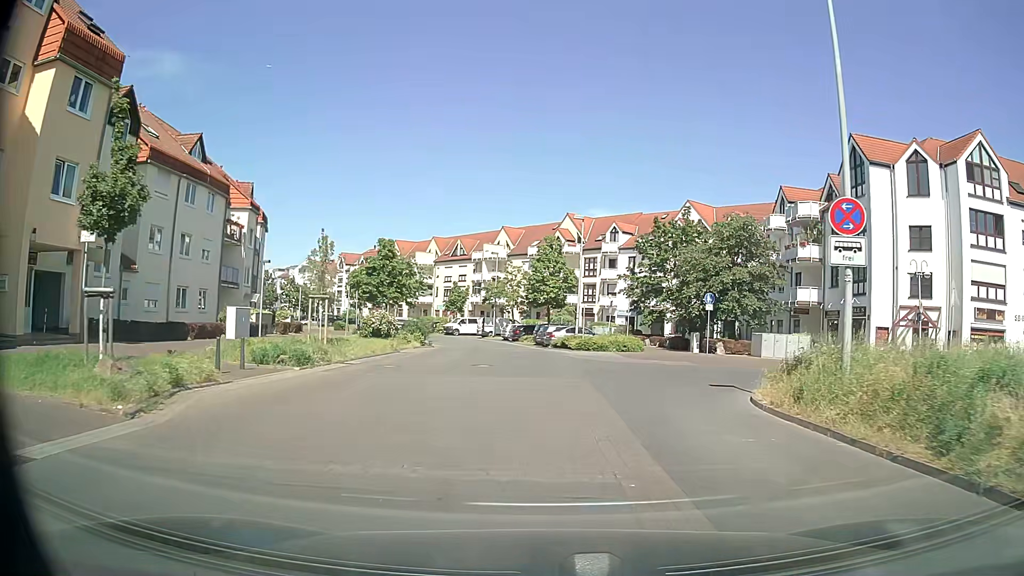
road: residential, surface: asphalt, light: Day
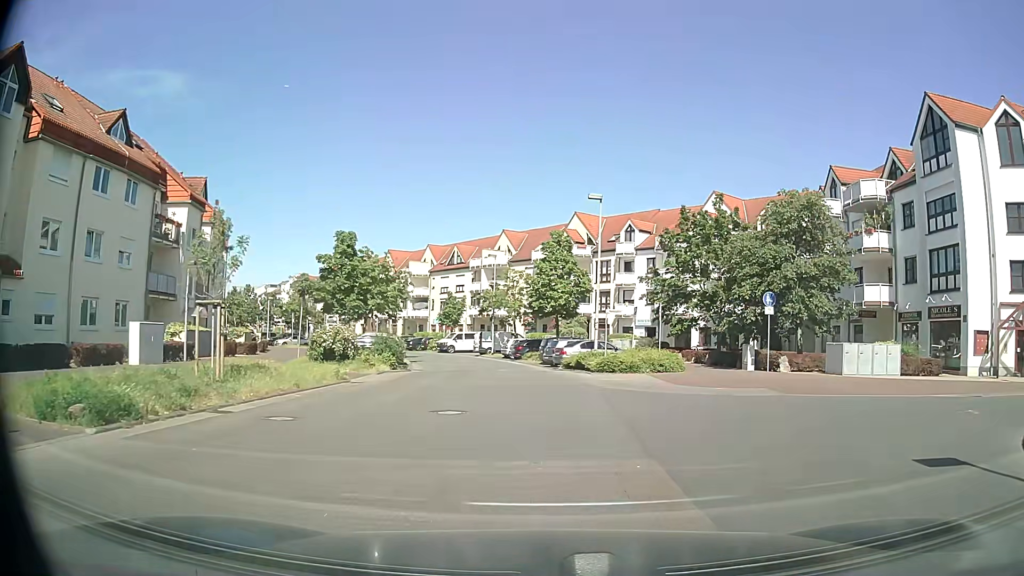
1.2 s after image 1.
(0.0, +9.2) m; +1°
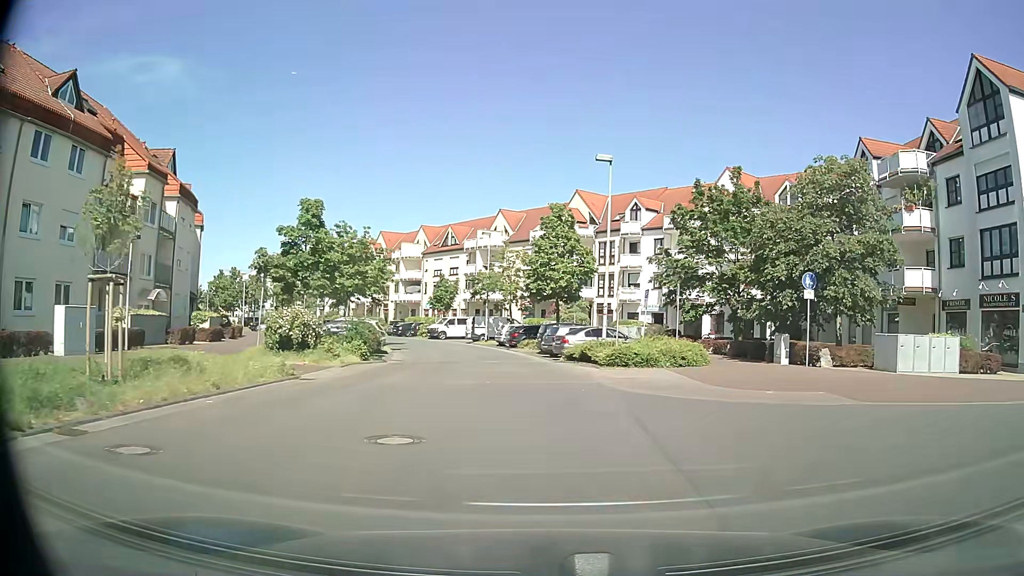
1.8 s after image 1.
(-0.1, +4.6) m; -2°
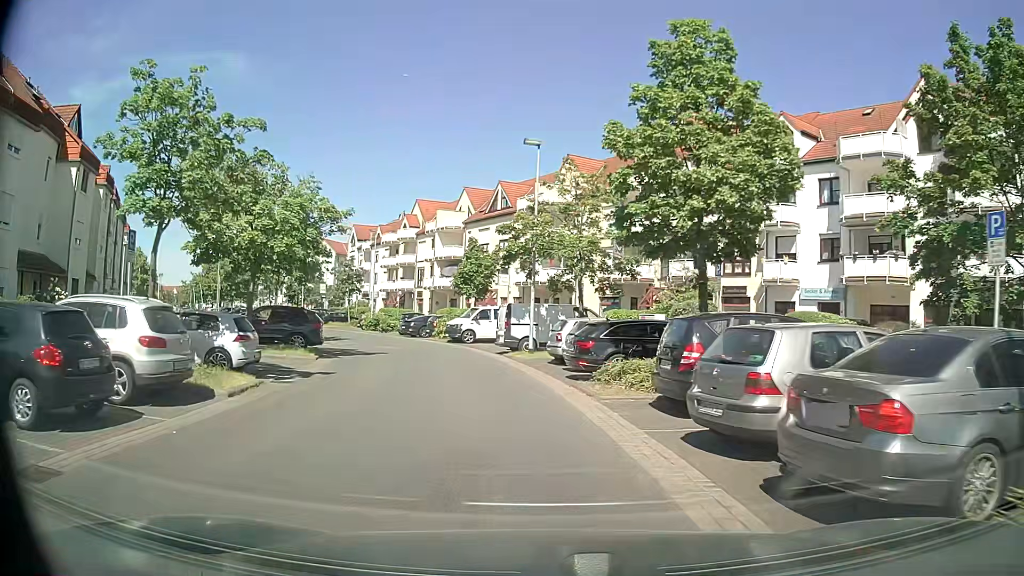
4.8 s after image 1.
(-0.4, +23.6) m; -5°
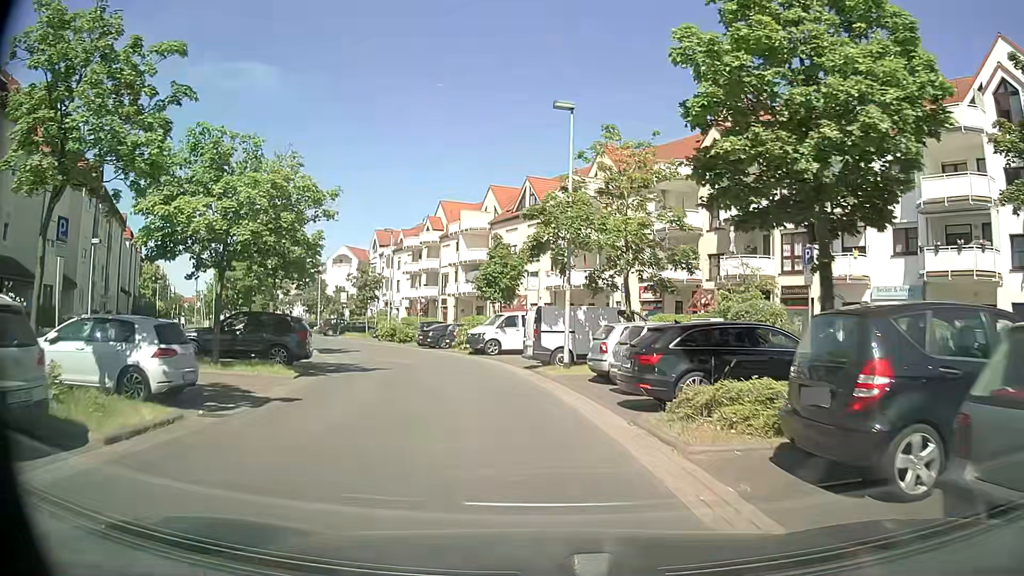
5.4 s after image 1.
(-0.2, +4.8) m; -4°
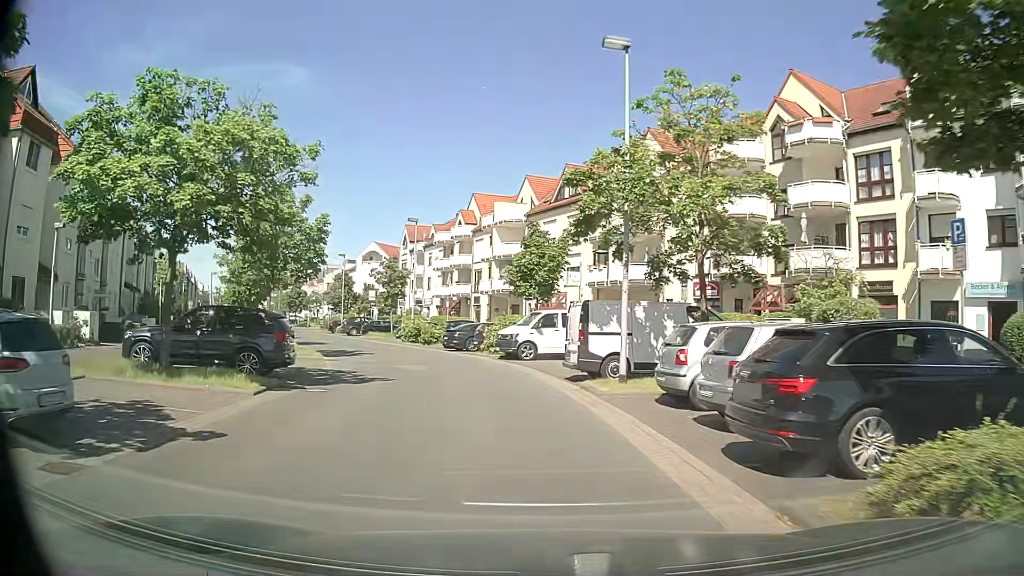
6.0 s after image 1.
(-0.1, +4.8) m; -3°
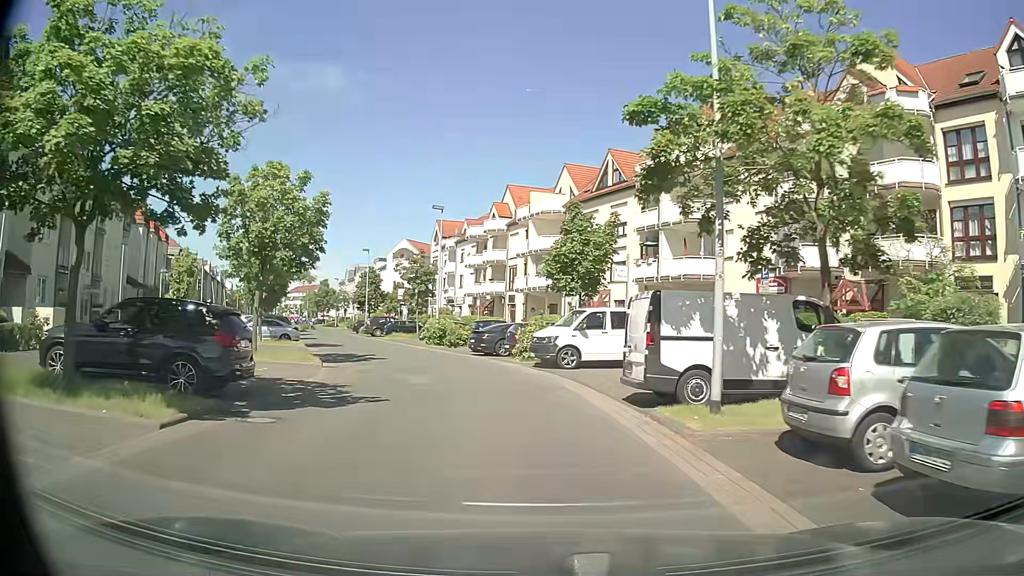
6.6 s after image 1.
(-0.1, +4.8) m; -3°
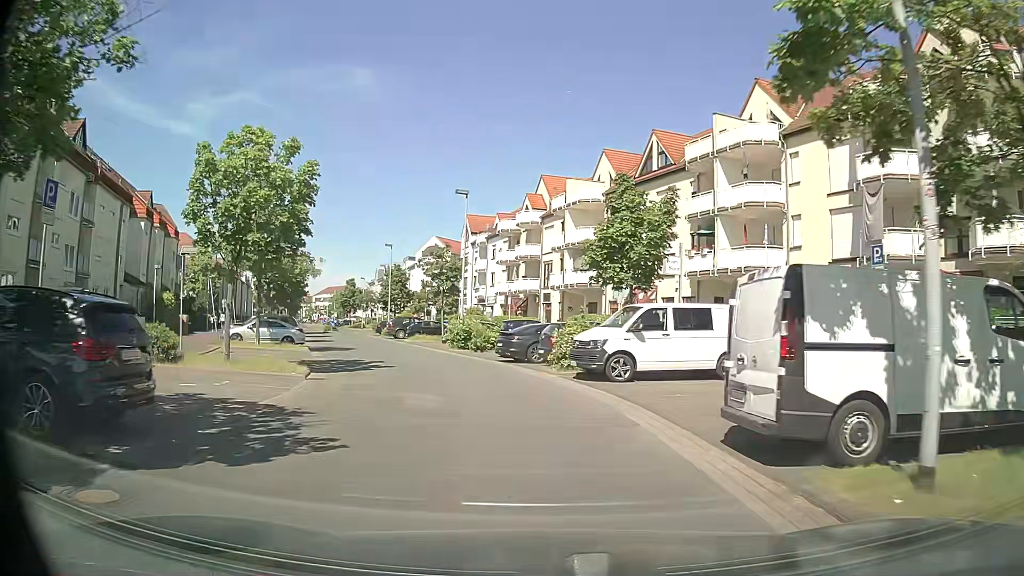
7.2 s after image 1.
(-0.1, +4.7) m; -3°
(0, +10) (-2, +20) (-5, +29) (-8, +39) (-12, +48) (-15, +58) (-18, +67) (-21, +77) (-24, +86) (-28, +95) m
